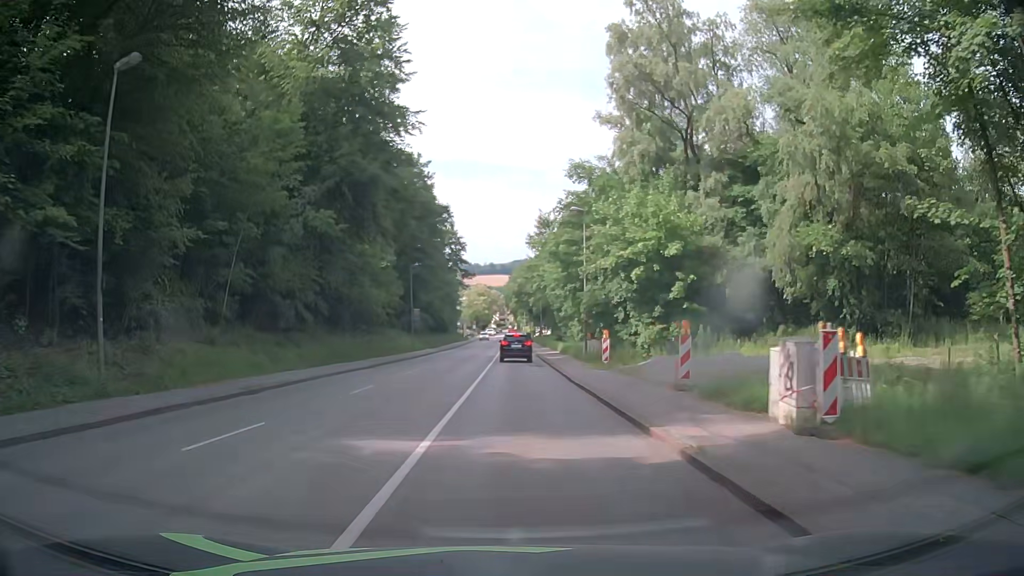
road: tertiary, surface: asphalt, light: Day
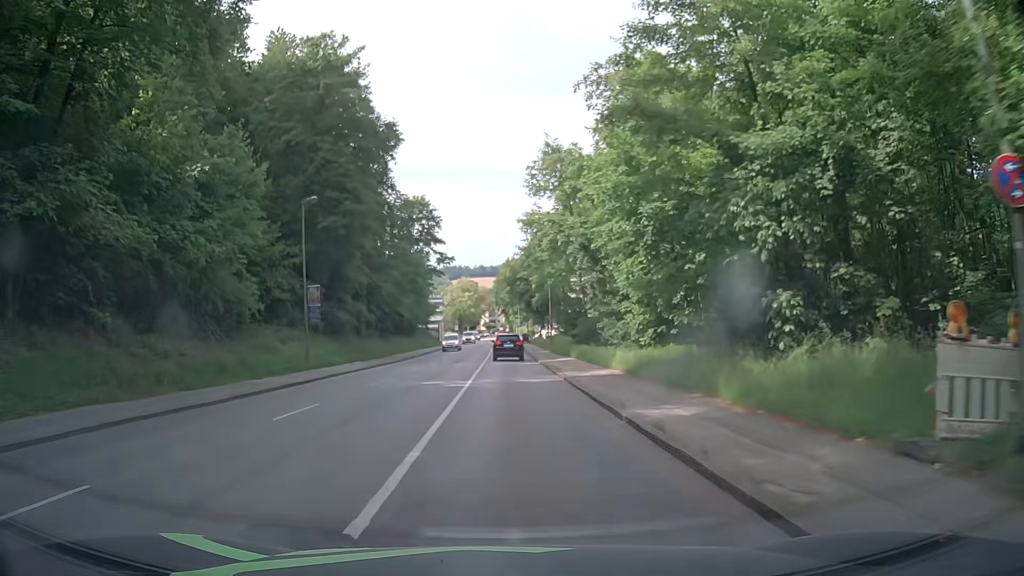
(+0.2, +32.1) m; +1°
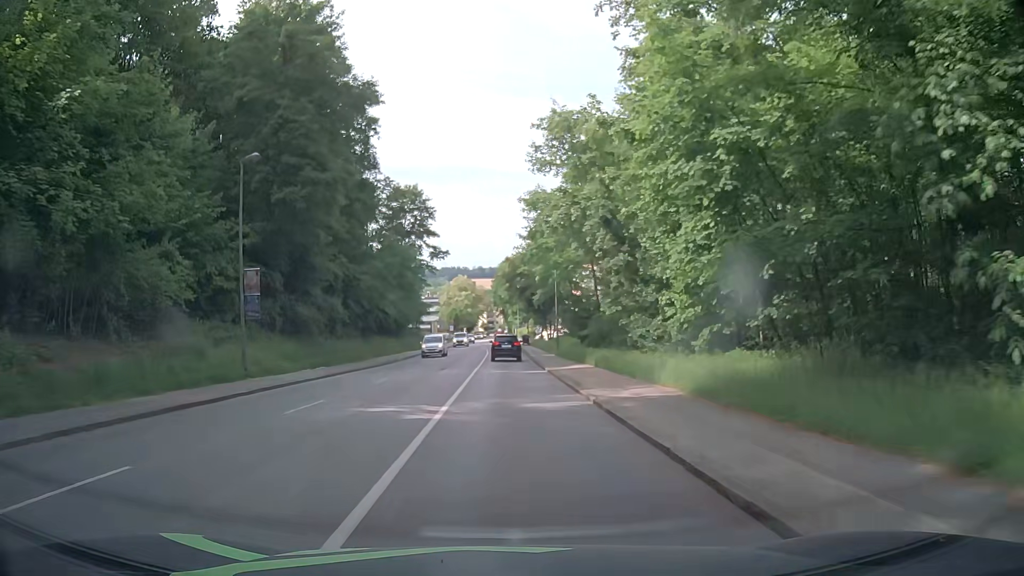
(-0.1, +7.9) m; 0°
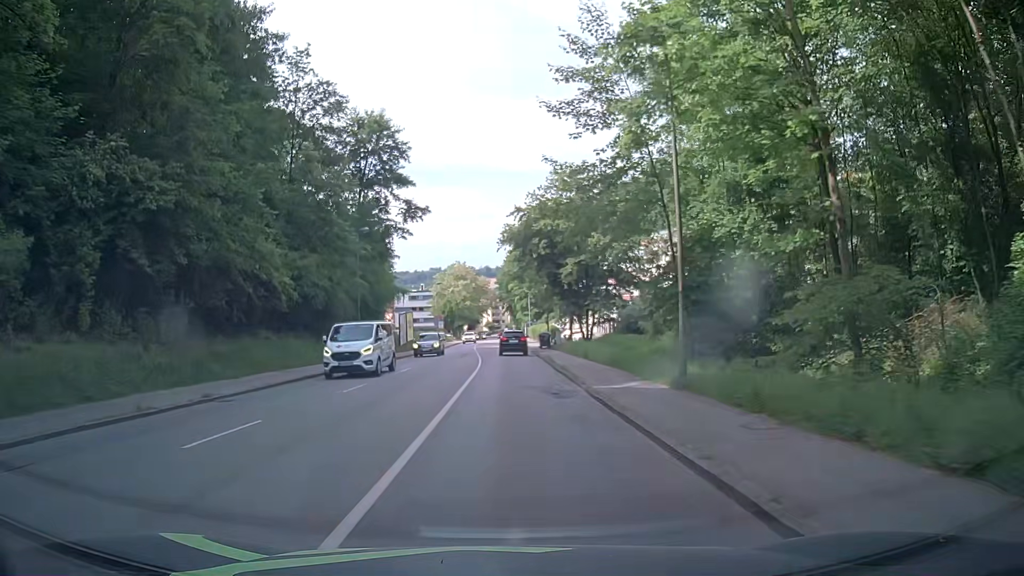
(-0.2, +31.5) m; -1°
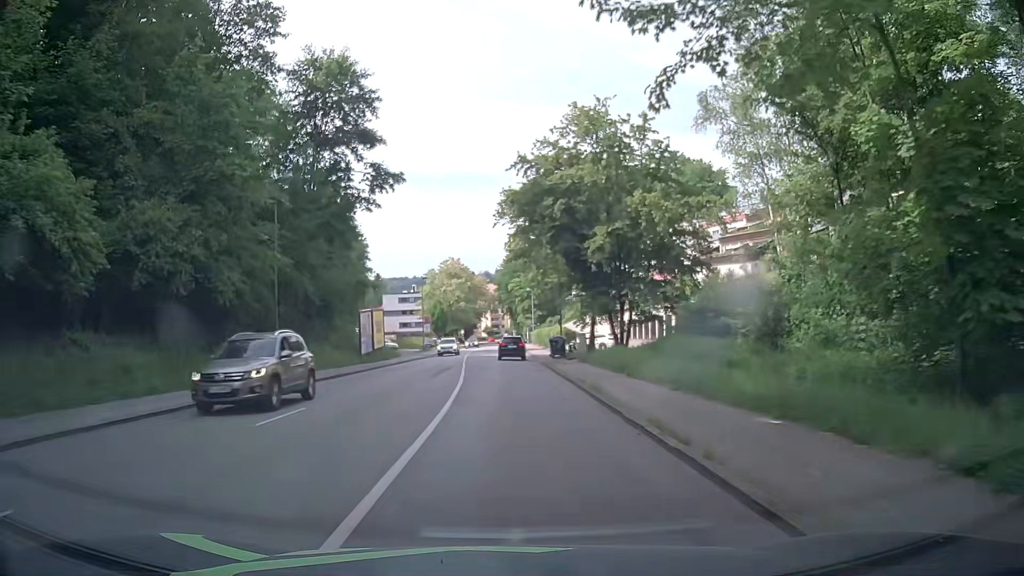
(-0.1, +15.6) m; 0°
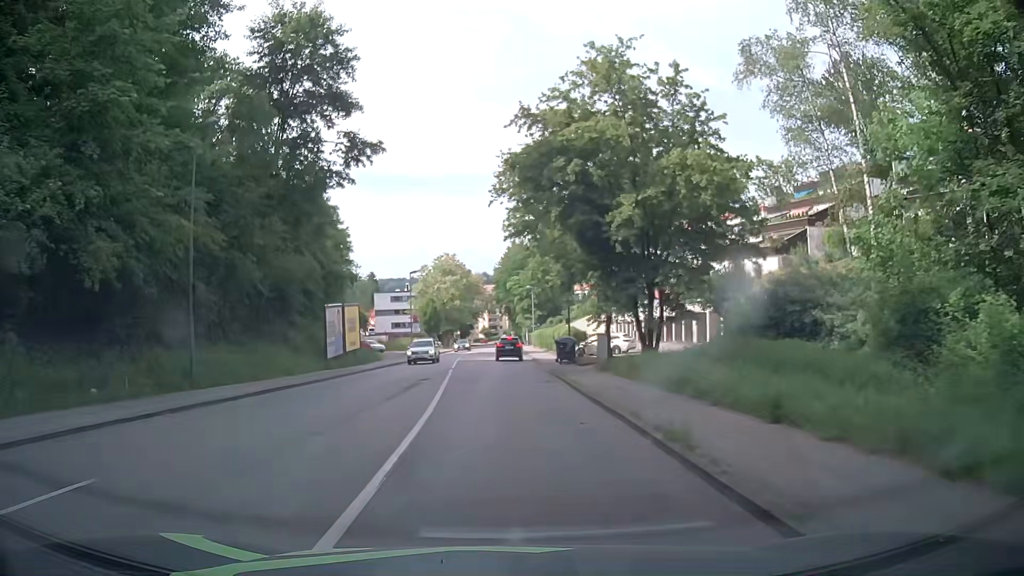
(0.0, +7.7) m; 0°
(0, +10) (0, +20) (0, +30) (0, +40) (0, +50) (0, +60) (0, +70) (0, +80) (0, +90) (0, +100) m
